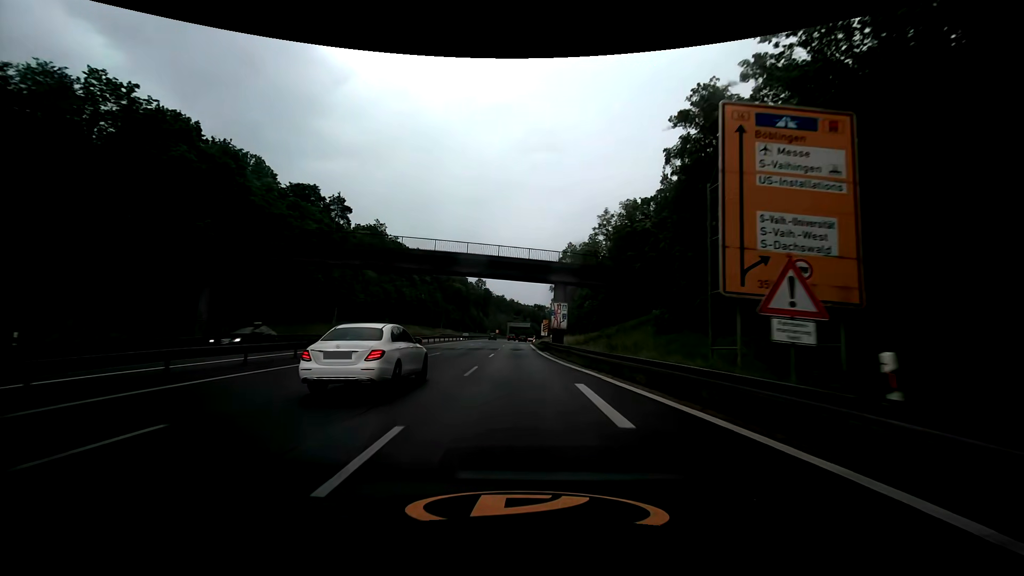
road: trunk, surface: asphalt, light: Day
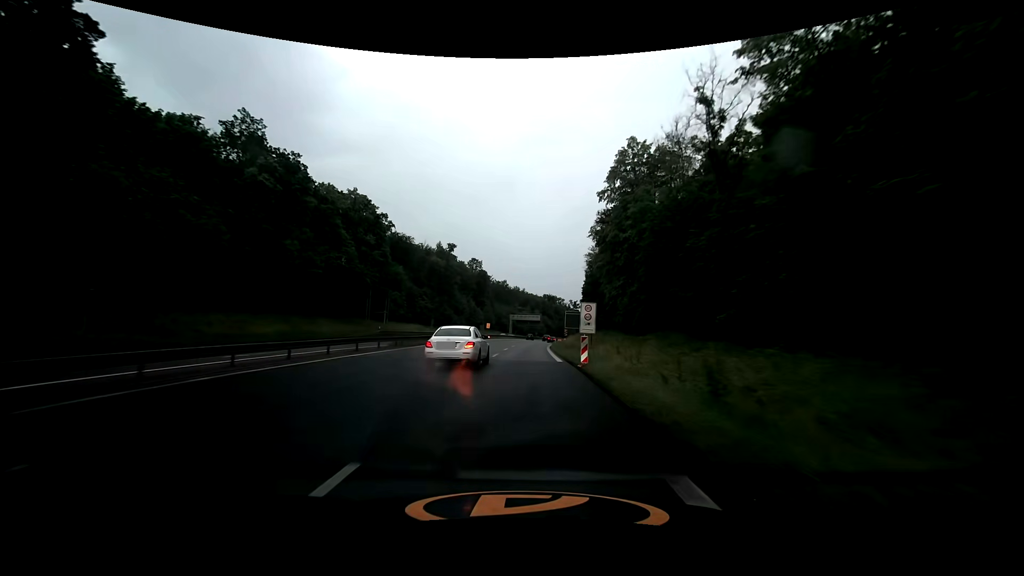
(-1.1, +61.8) m; -1°
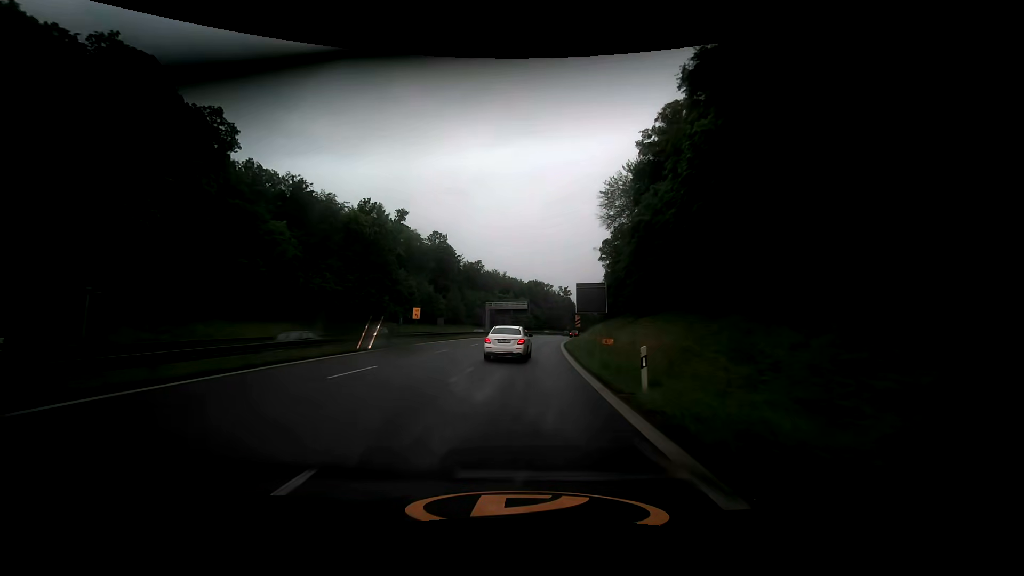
(+0.6, +49.7) m; +2°
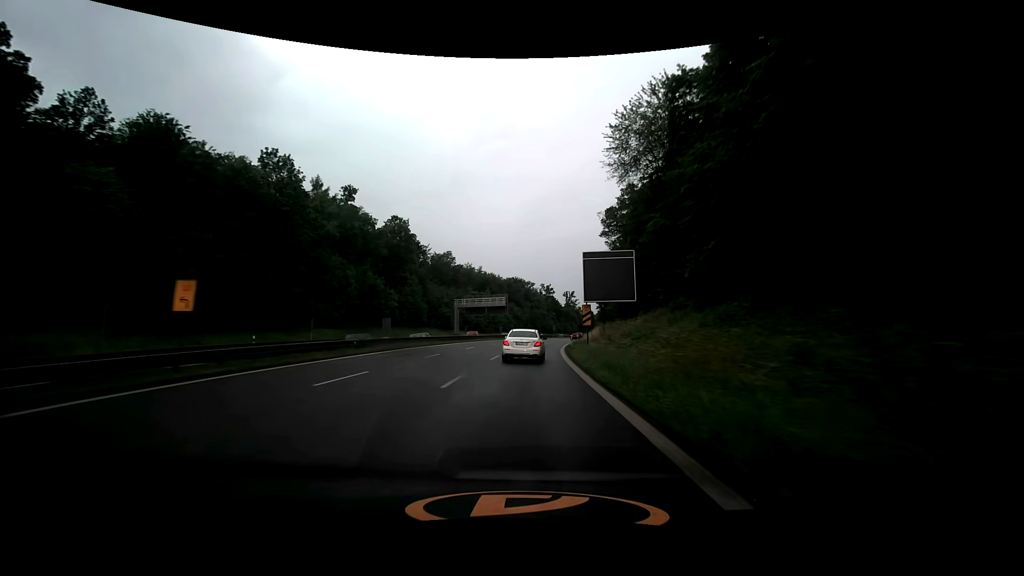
(+0.4, +24.9) m; +2°
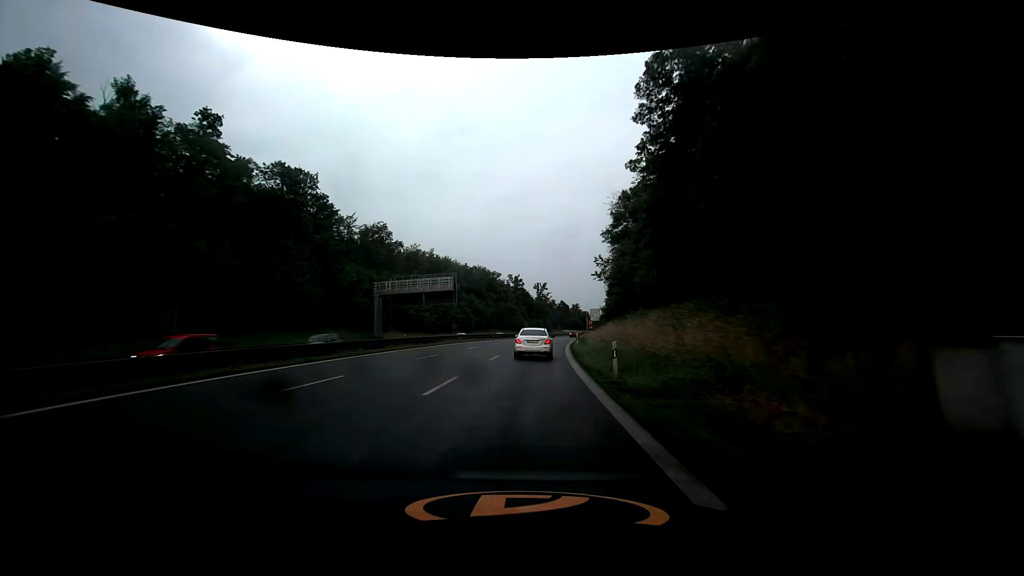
(+1.3, +37.2) m; +4°
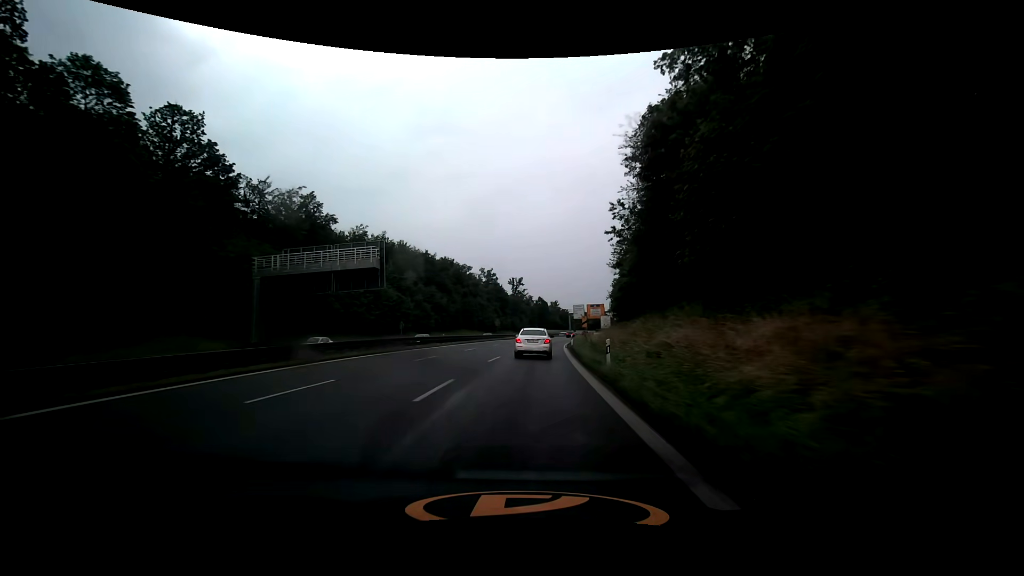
(+0.5, +24.7) m; +2°
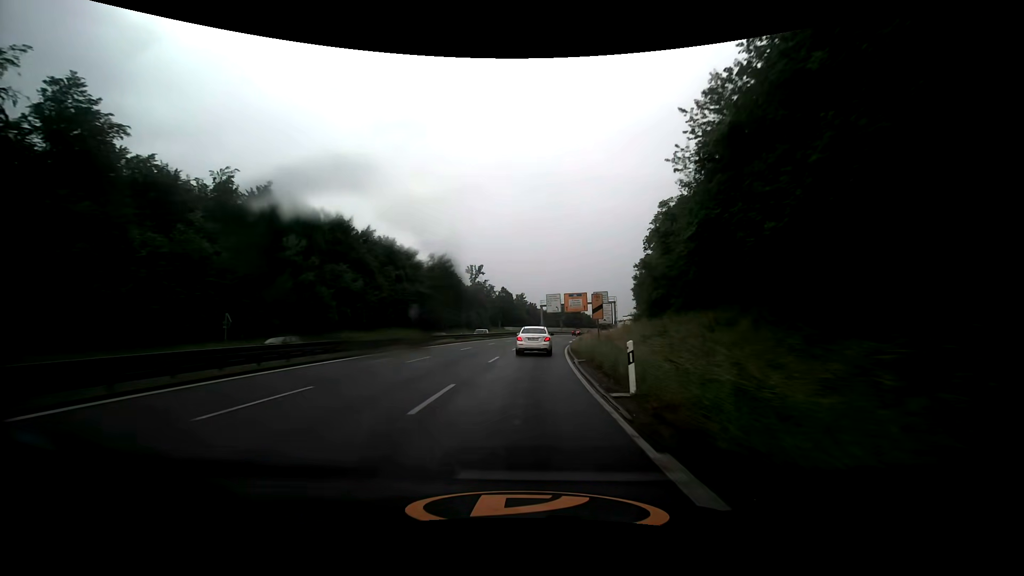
(+1.3, +37.1) m; +3°
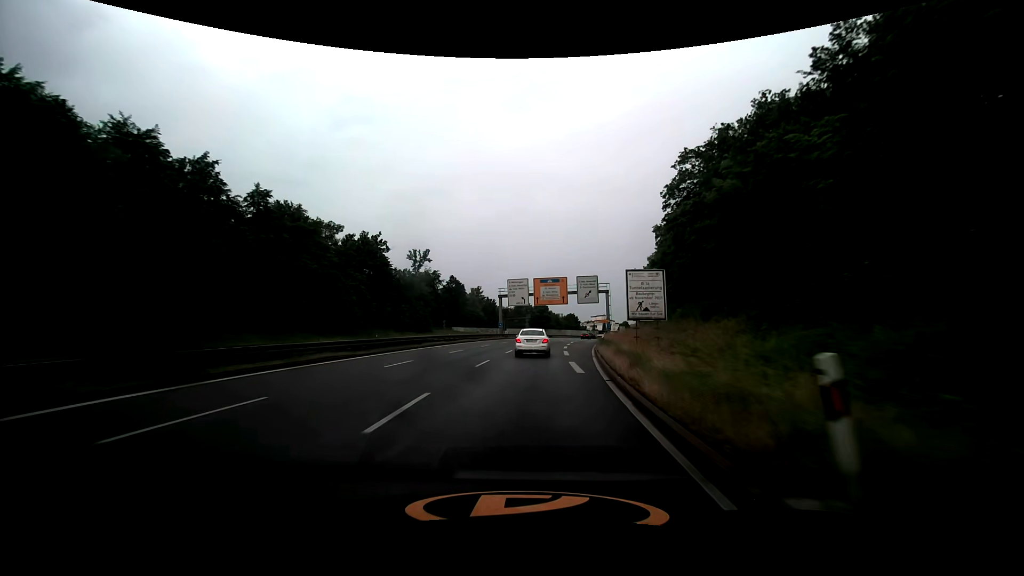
(+1.9, +37.0) m; +5°
(0, +10) (0, +20) (+1, +30) (+2, +40) (+2, +50) (+4, +60) (+5, +70) (+6, +80) (+8, +90) (+10, +99) m
